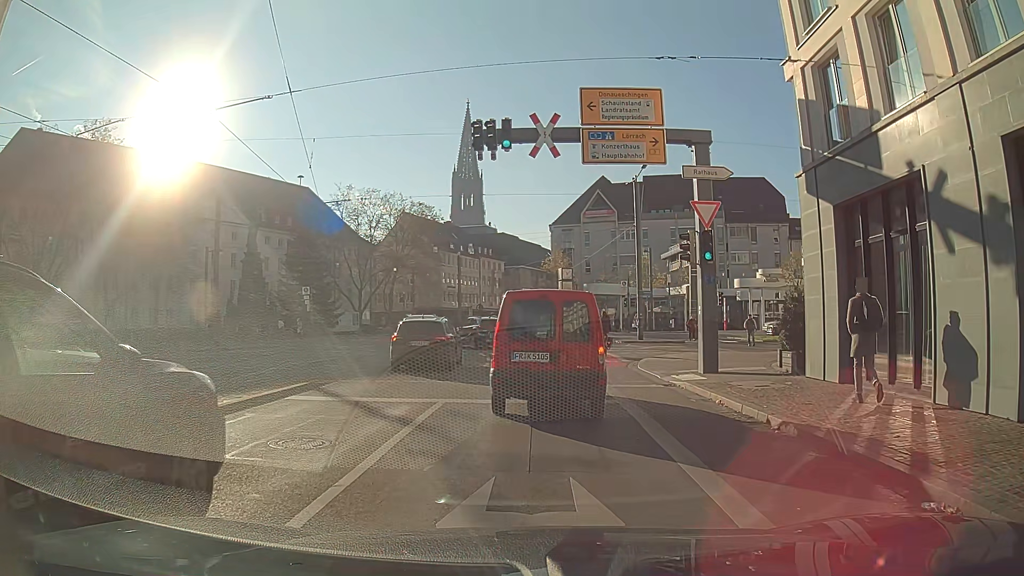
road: primary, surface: asphalt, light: Day
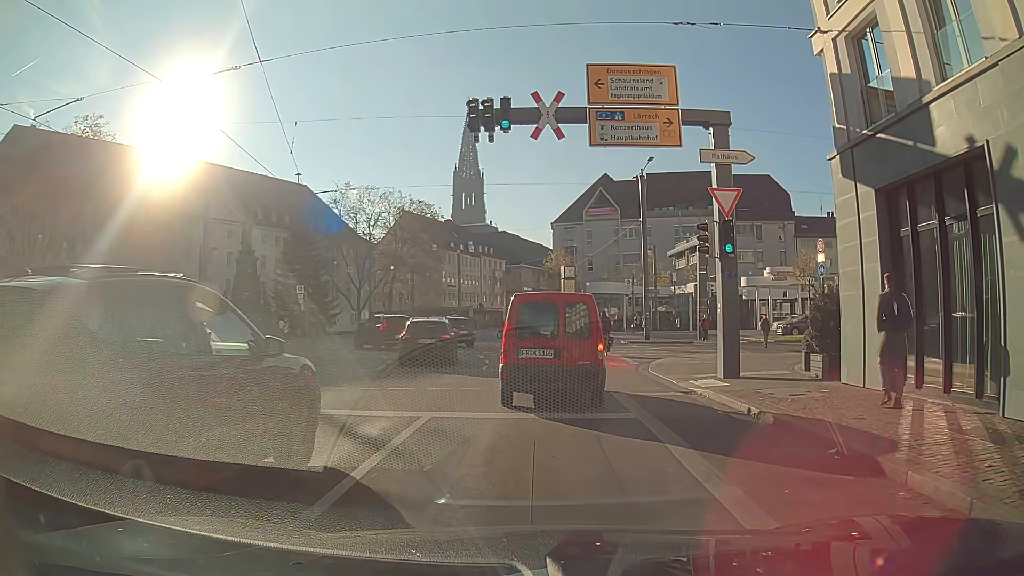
(0.0, +1.8) m; 0°
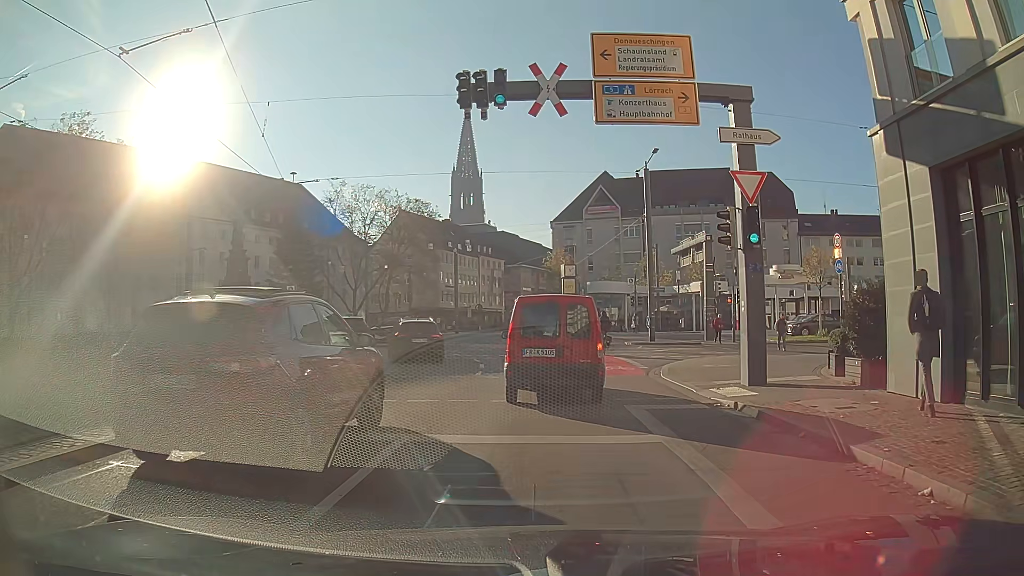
(0.0, +2.0) m; 0°
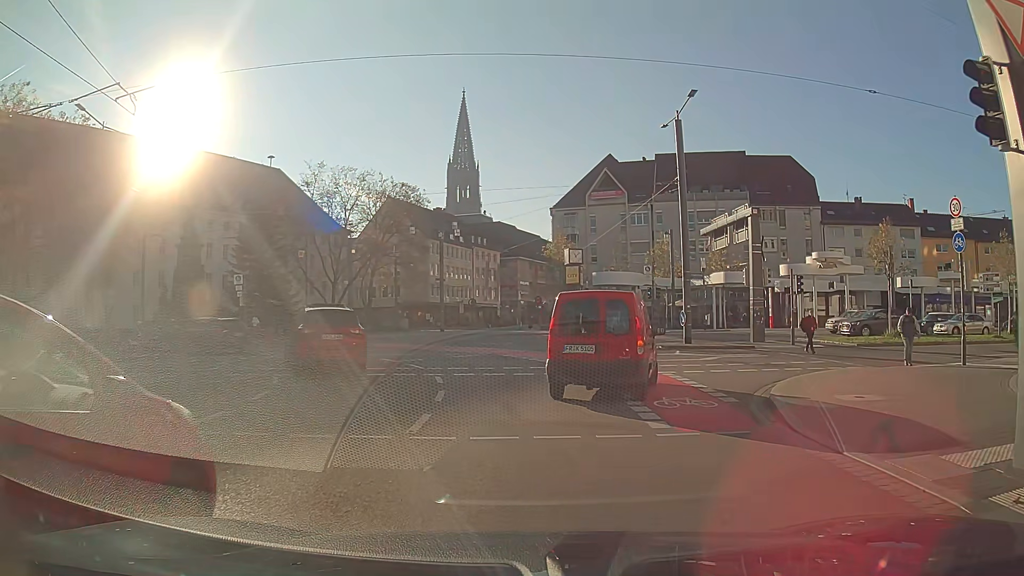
(-0.1, +9.1) m; 0°
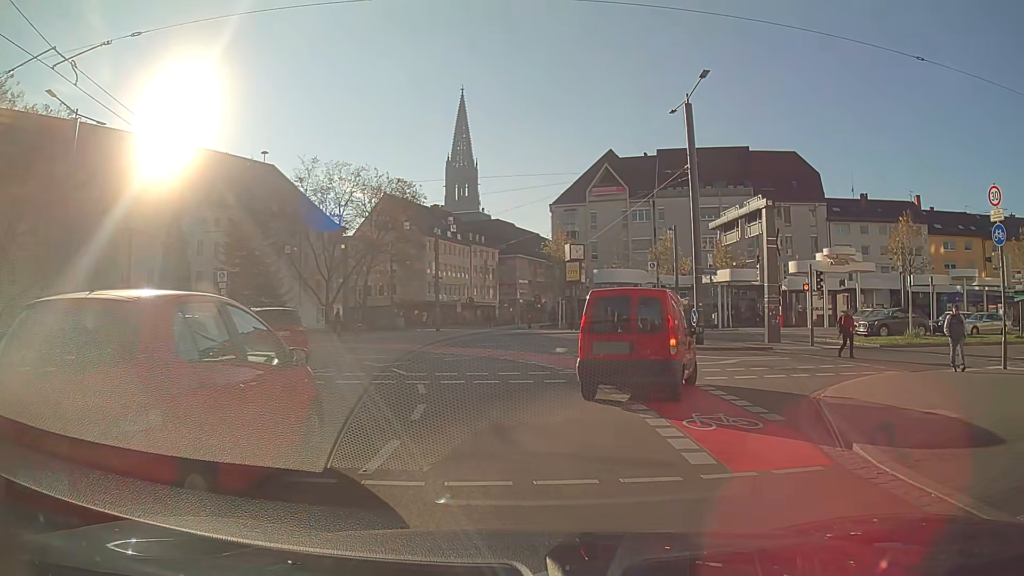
(0.0, +2.2) m; 0°
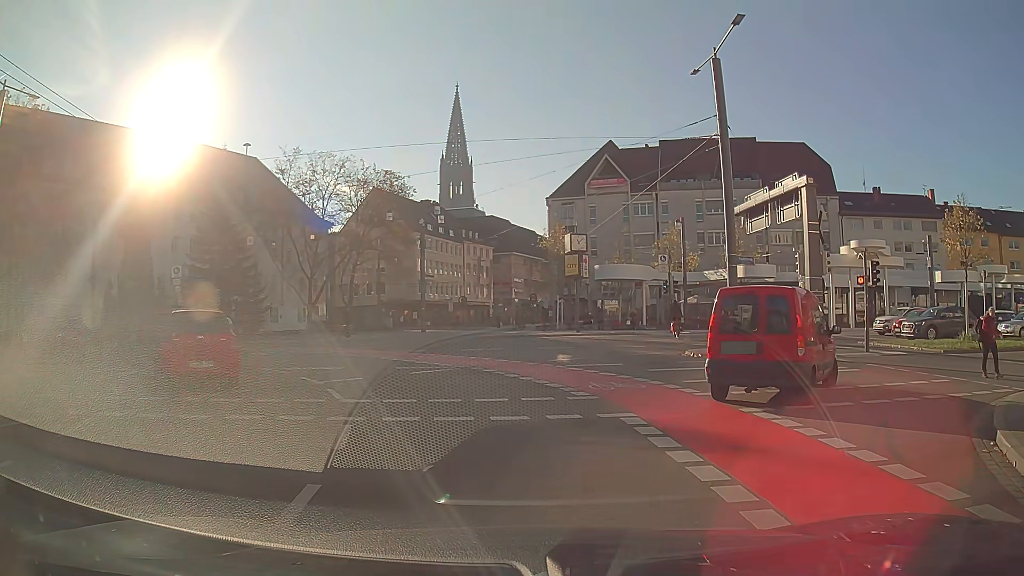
(-0.1, +4.9) m; -1°
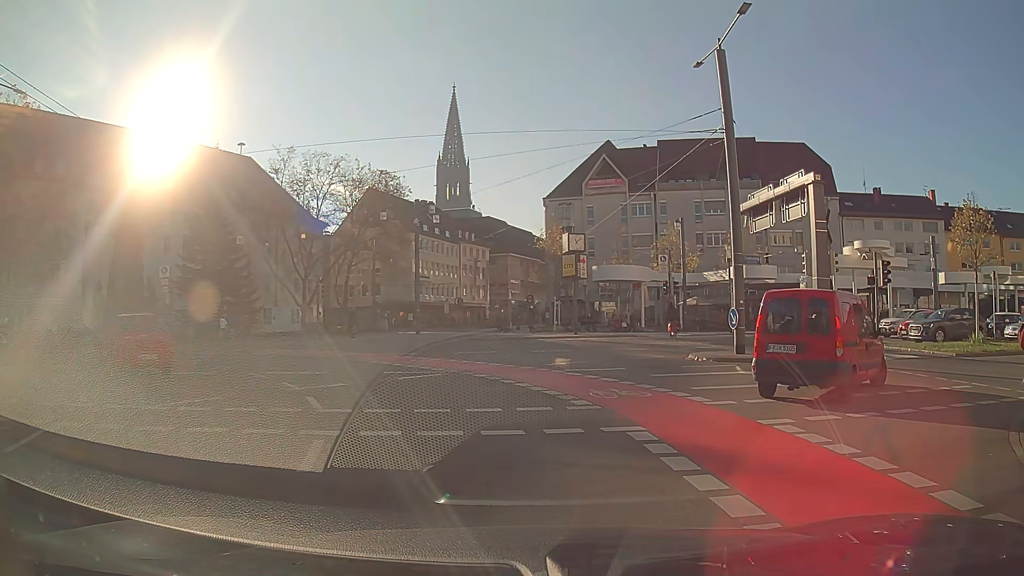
(0.0, +0.9) m; +1°
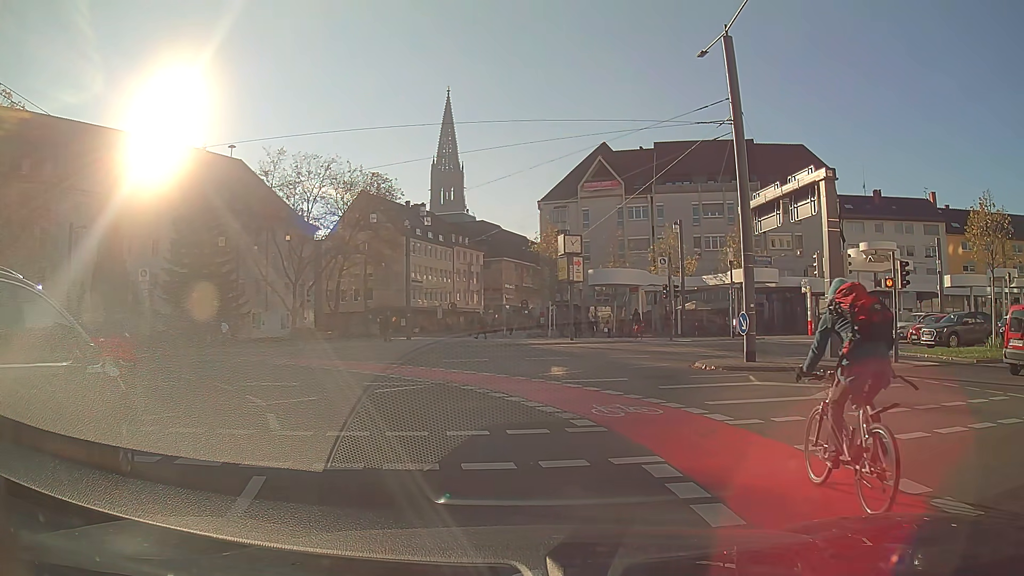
(0.0, +1.5) m; 0°
